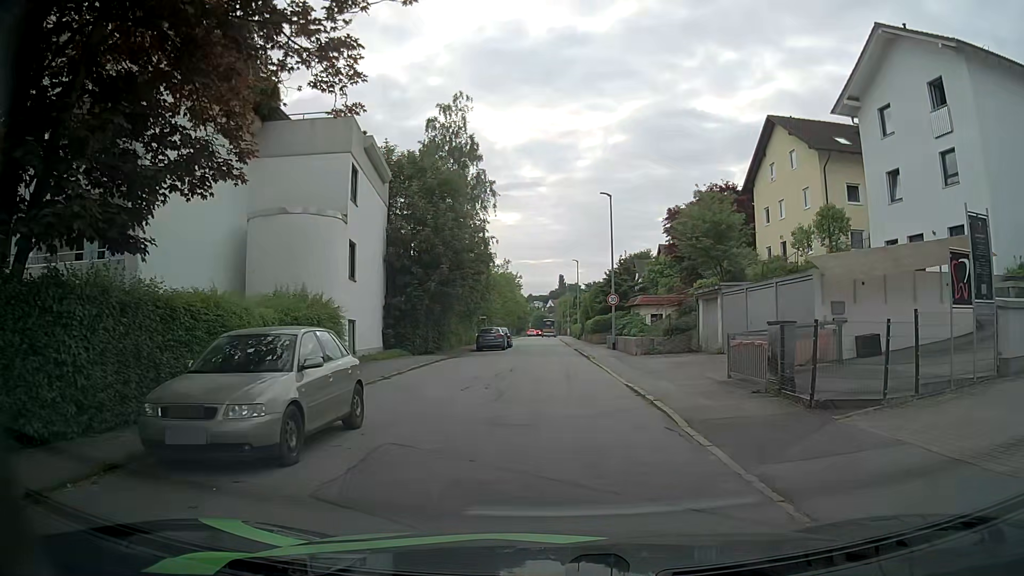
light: Day
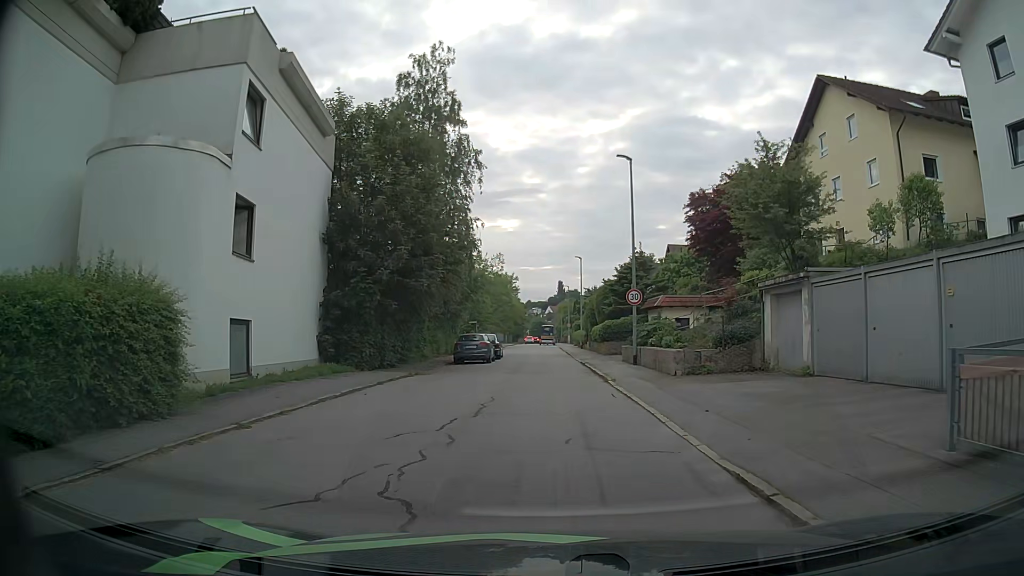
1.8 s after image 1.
(-0.1, +9.2) m; -1°
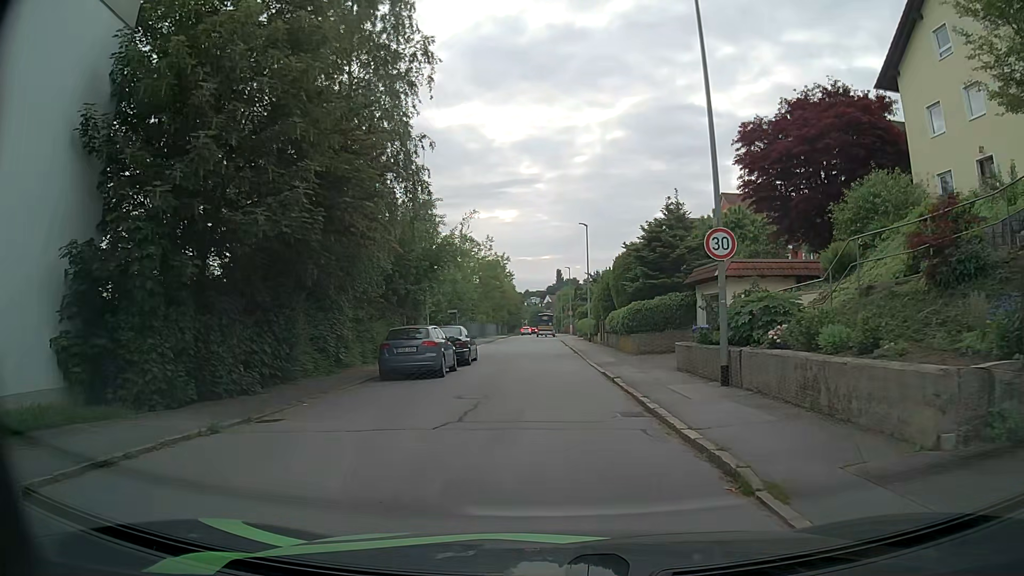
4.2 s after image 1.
(+0.1, +13.8) m; +1°
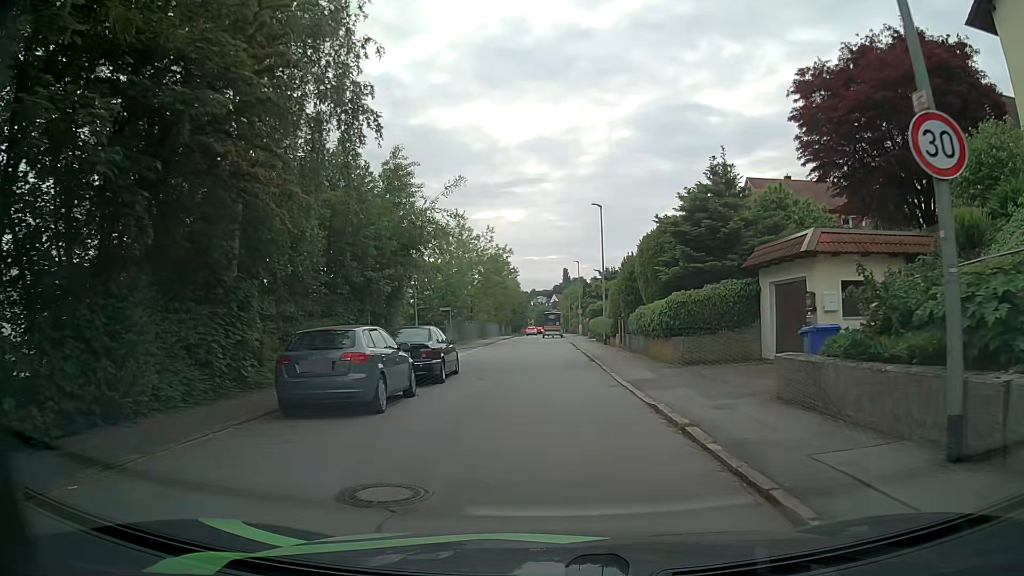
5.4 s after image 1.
(-0.1, +7.4) m; -1°
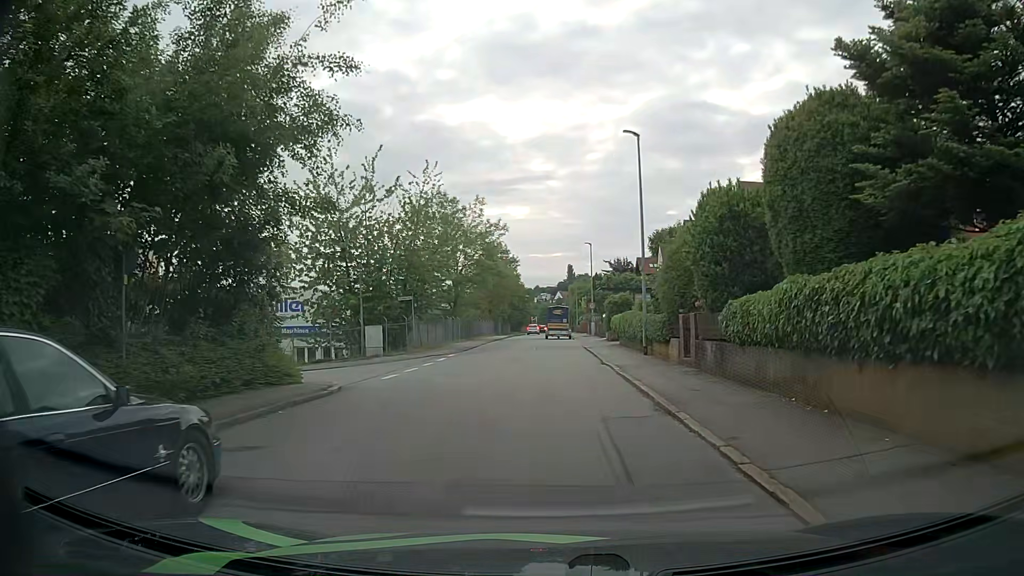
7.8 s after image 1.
(0.0, +14.8) m; +1°
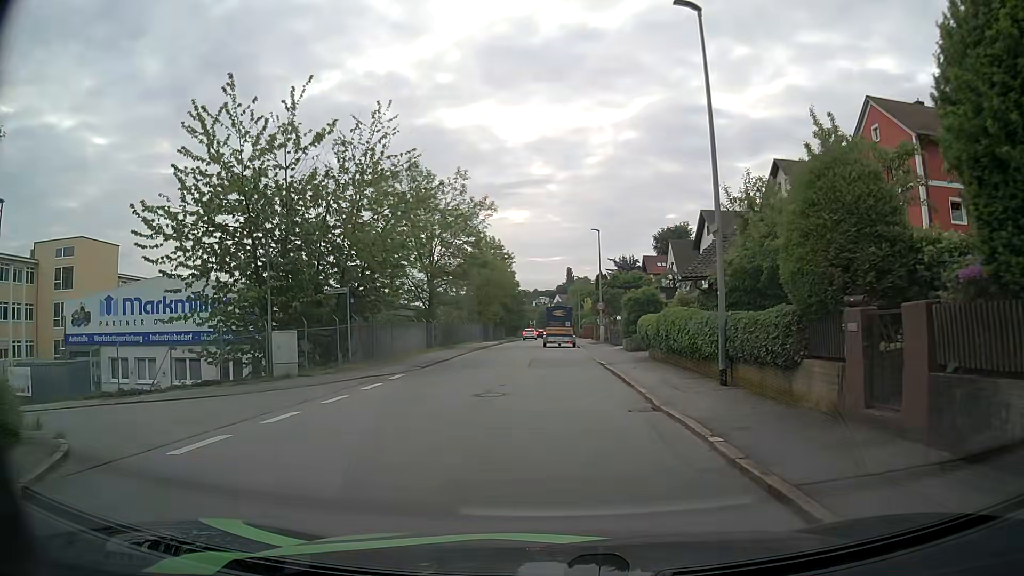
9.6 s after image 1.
(-0.2, +11.0) m; 0°
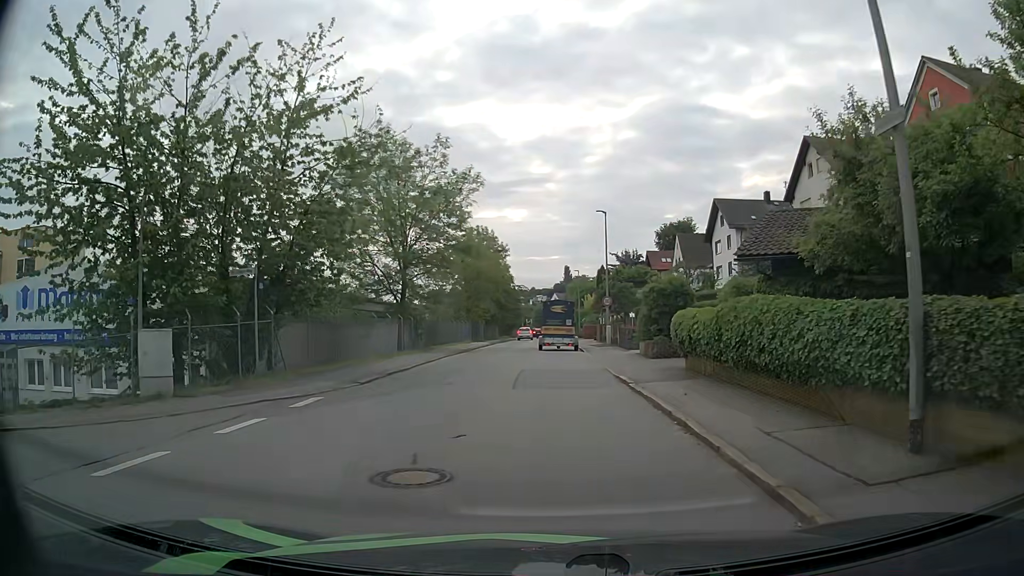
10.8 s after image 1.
(-0.1, +7.5) m; -2°
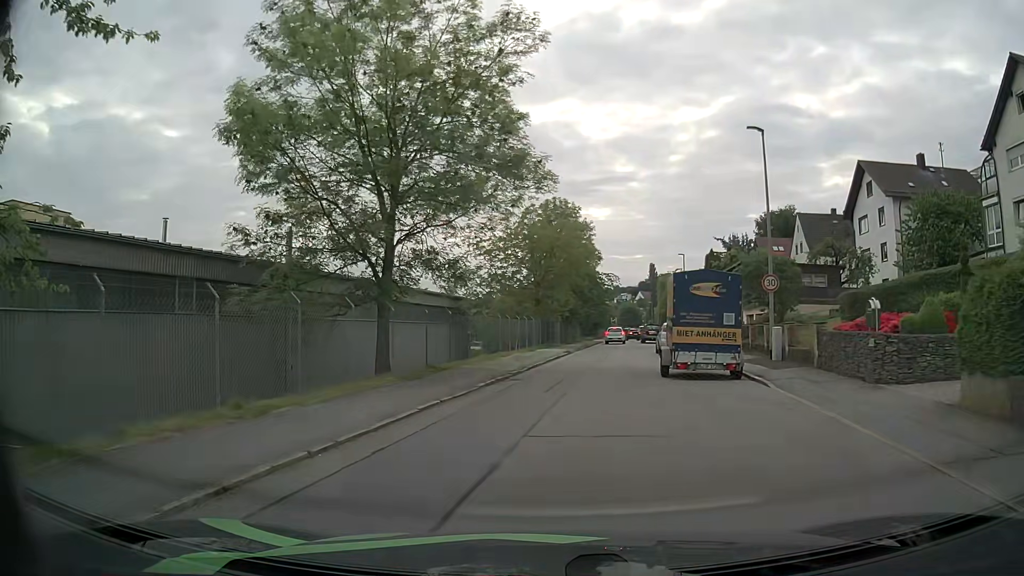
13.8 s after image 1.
(-0.6, +18.0) m; -5°
